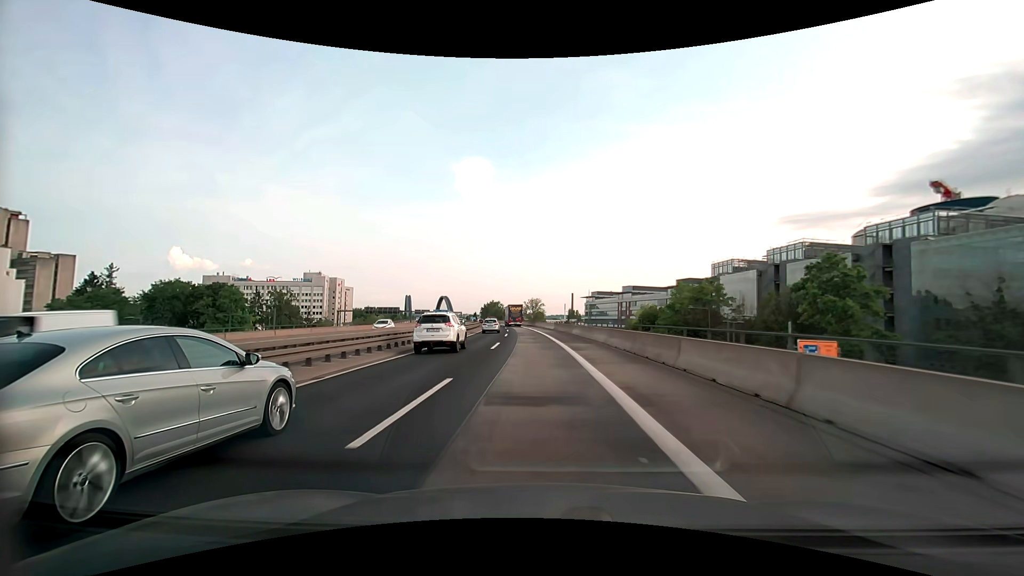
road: motorway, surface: asphalt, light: Day
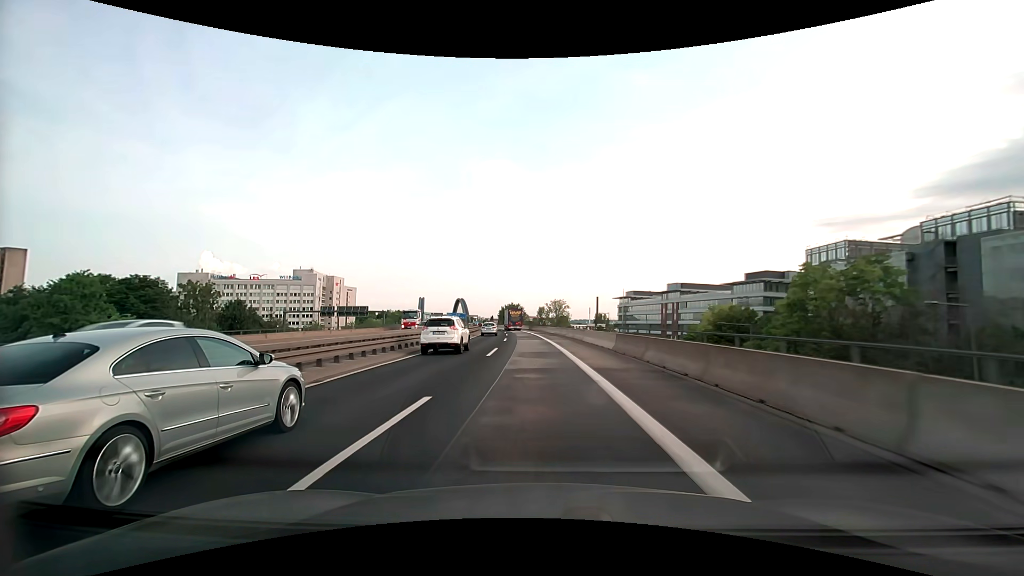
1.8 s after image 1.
(-0.8, +38.2) m; -2°
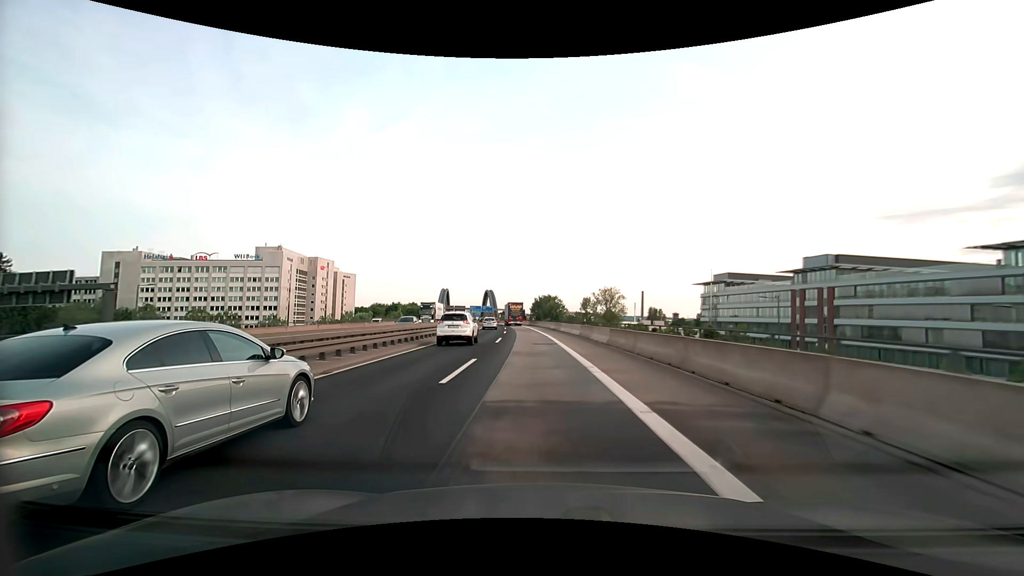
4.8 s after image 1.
(-2.8, +64.4) m; -5°
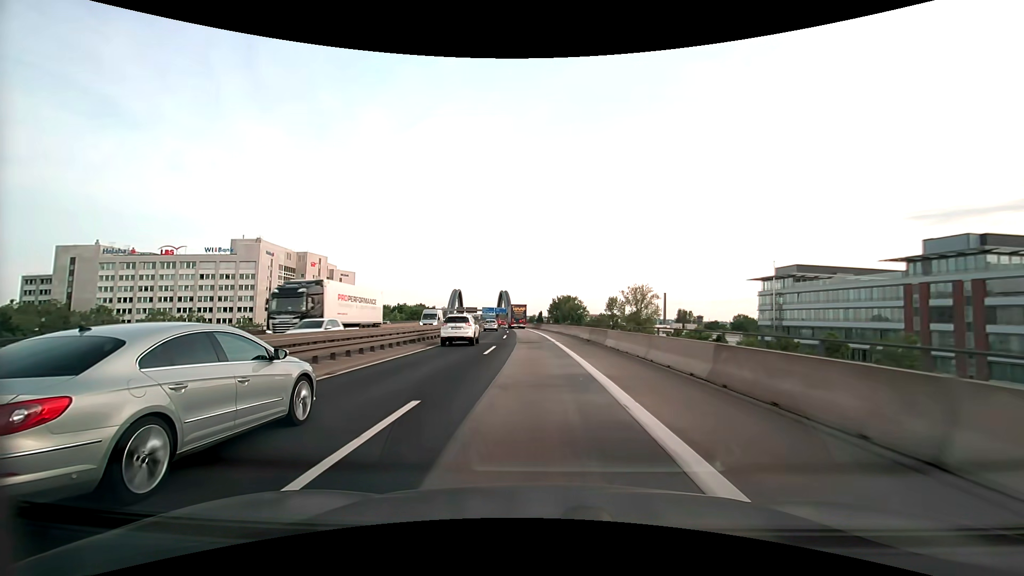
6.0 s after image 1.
(-0.3, +26.0) m; -2°
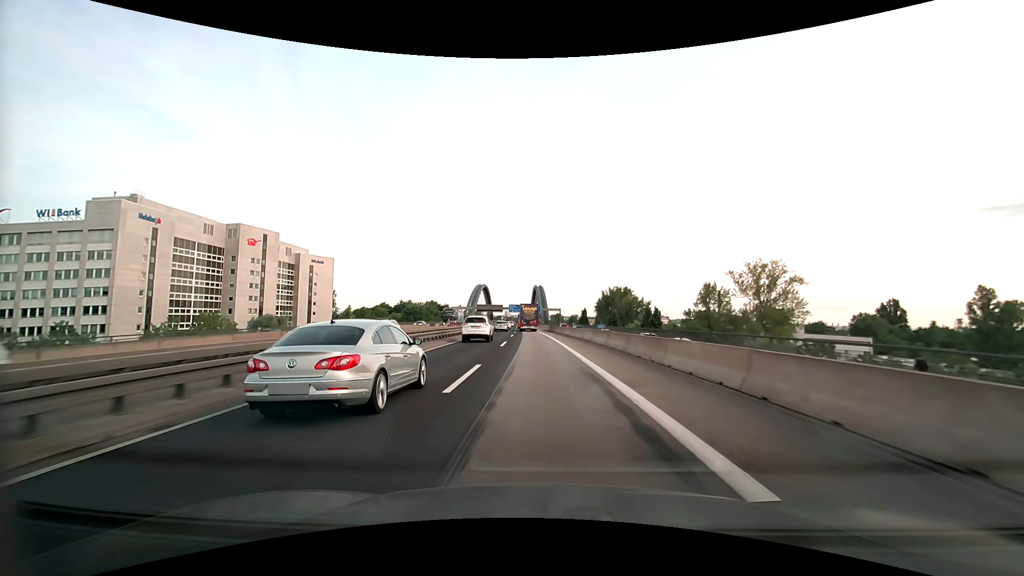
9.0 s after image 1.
(-2.6, +64.4) m; -4°
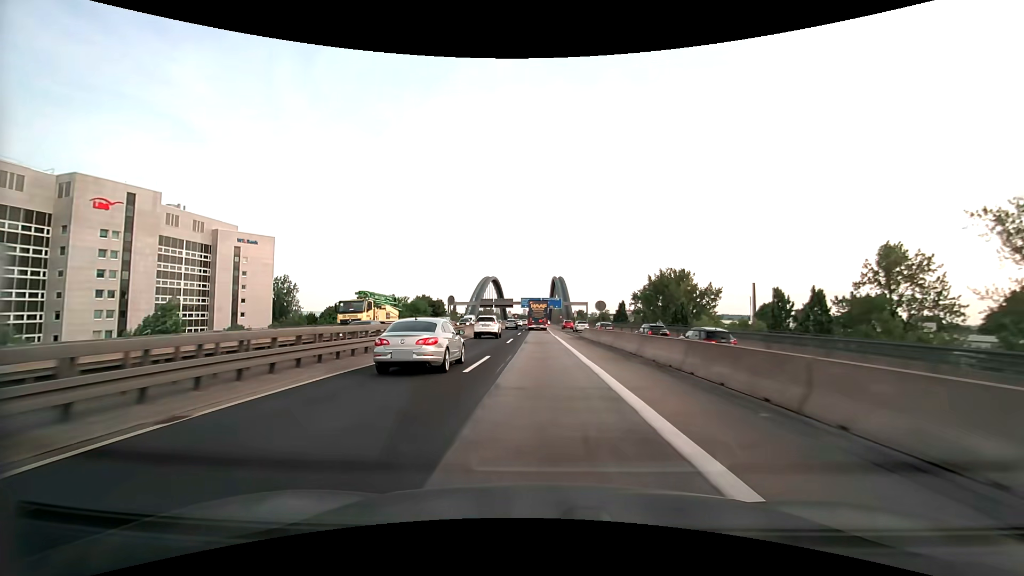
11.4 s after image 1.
(-1.0, +50.3) m; -2°
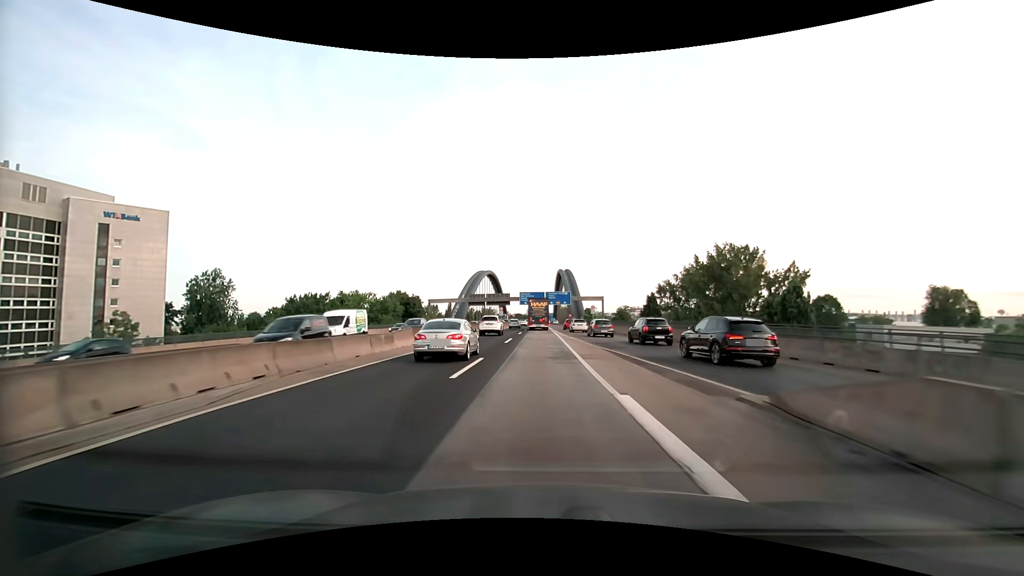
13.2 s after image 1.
(-0.2, +36.9) m; 0°
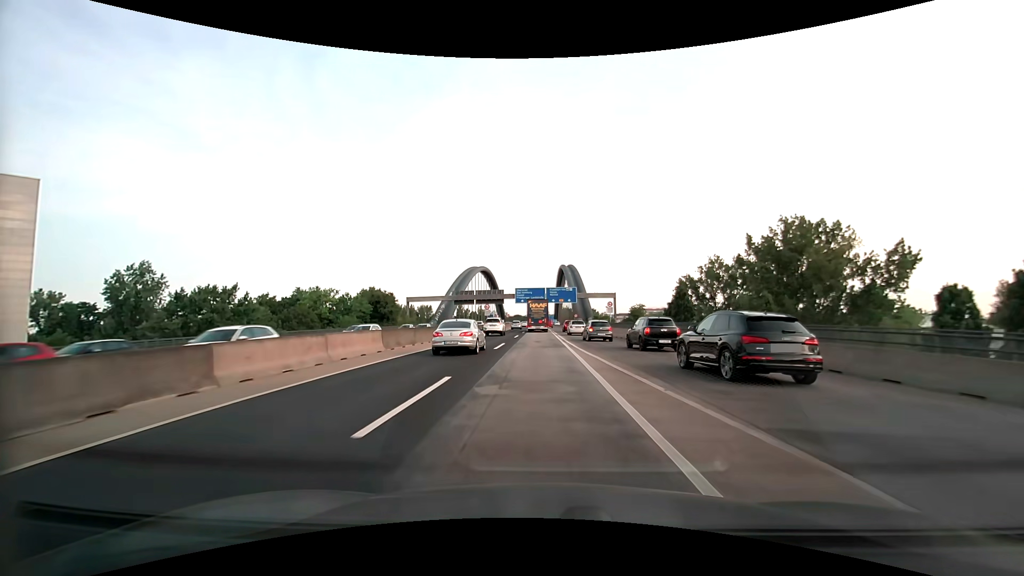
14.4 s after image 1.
(0.0, +23.5) m; 0°
(0, +10) (0, +20) (0, +30) (0, +40) (0, +50) (0, +60) (-1, +70) (-1, +80) (-1, +90) (-1, +100) m
